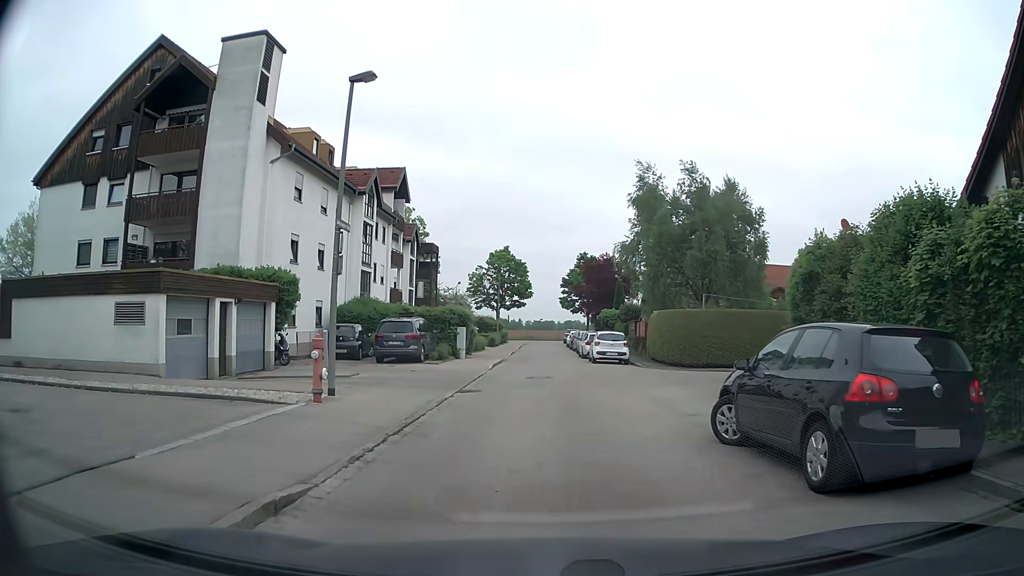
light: Day
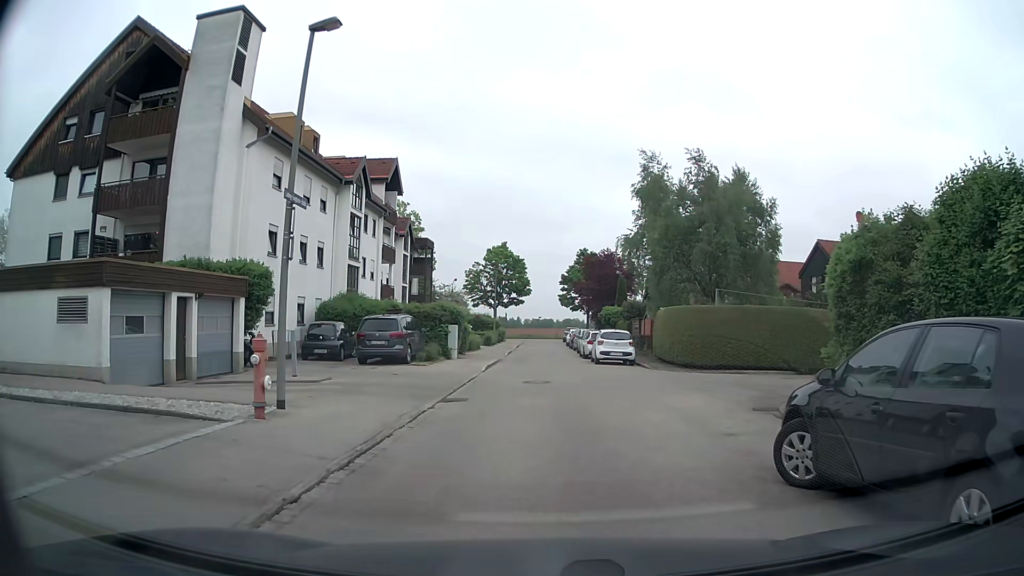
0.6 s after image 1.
(0.0, +2.4) m; -1°
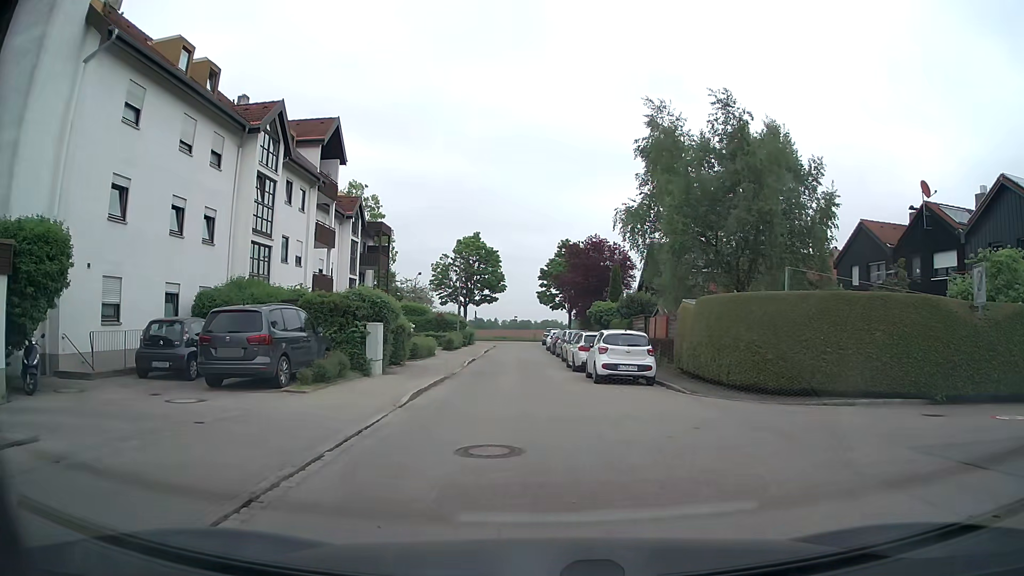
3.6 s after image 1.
(+0.2, +10.0) m; +2°
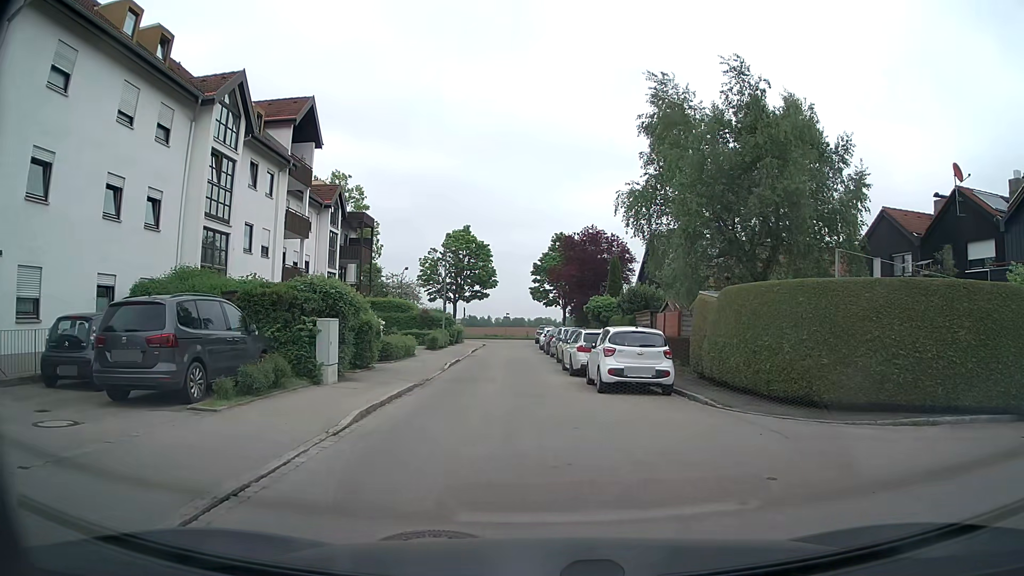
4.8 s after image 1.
(0.0, +3.5) m; +1°
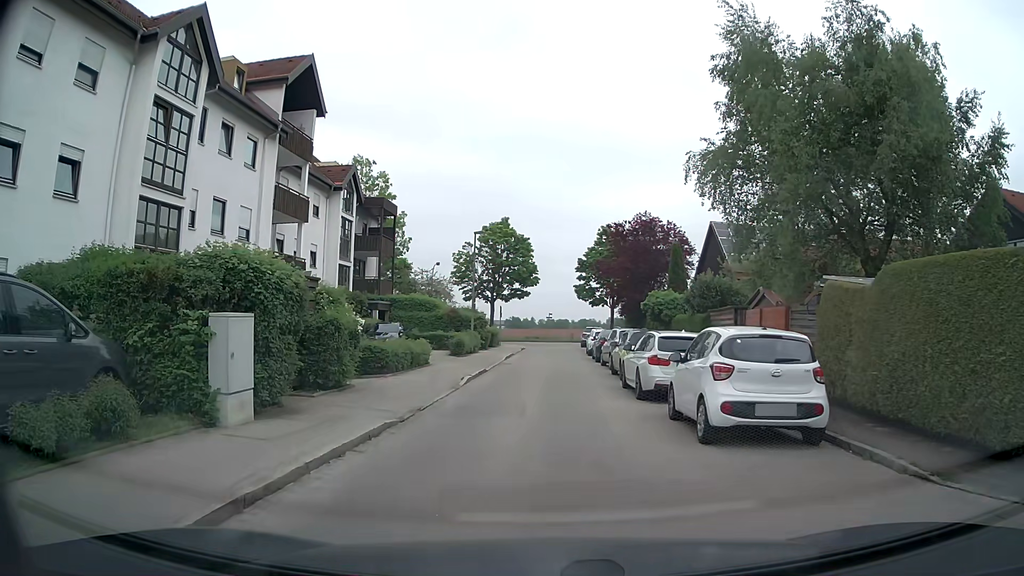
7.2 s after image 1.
(-0.2, +6.5) m; -5°
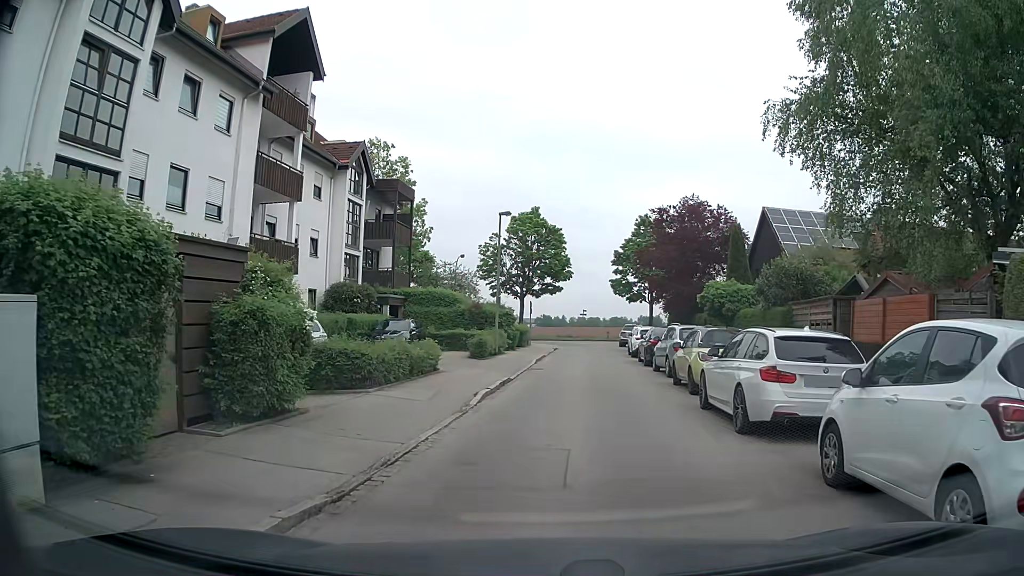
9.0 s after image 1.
(-0.1, +5.1) m; -2°
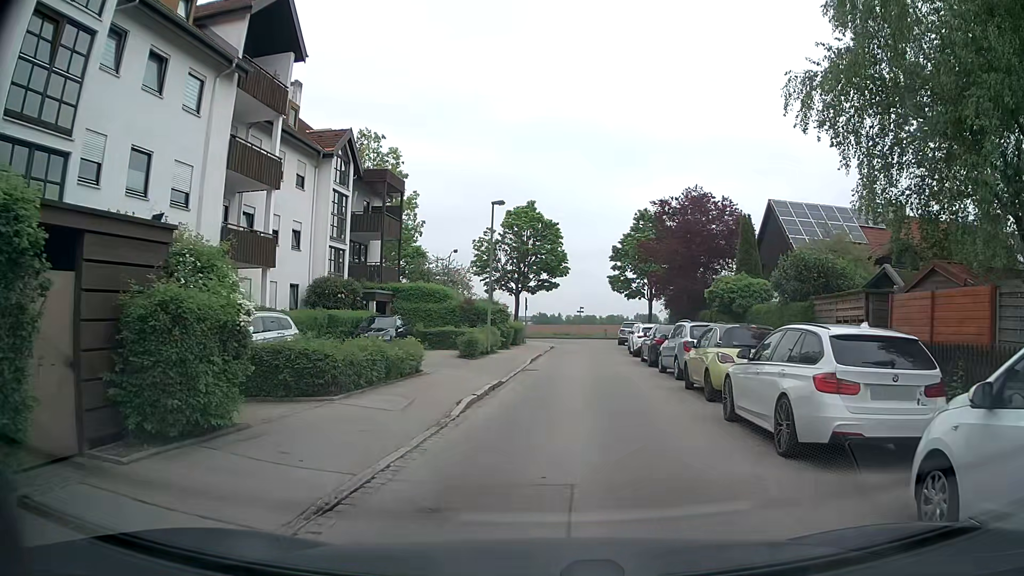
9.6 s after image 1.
(0.0, +1.9) m; -1°
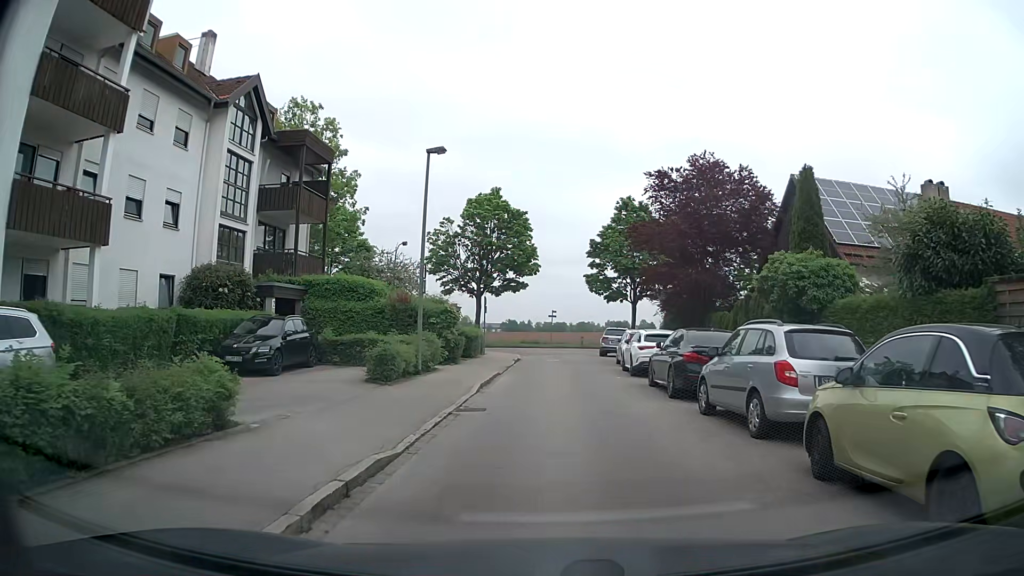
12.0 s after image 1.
(+0.3, +8.9) m; +2°
